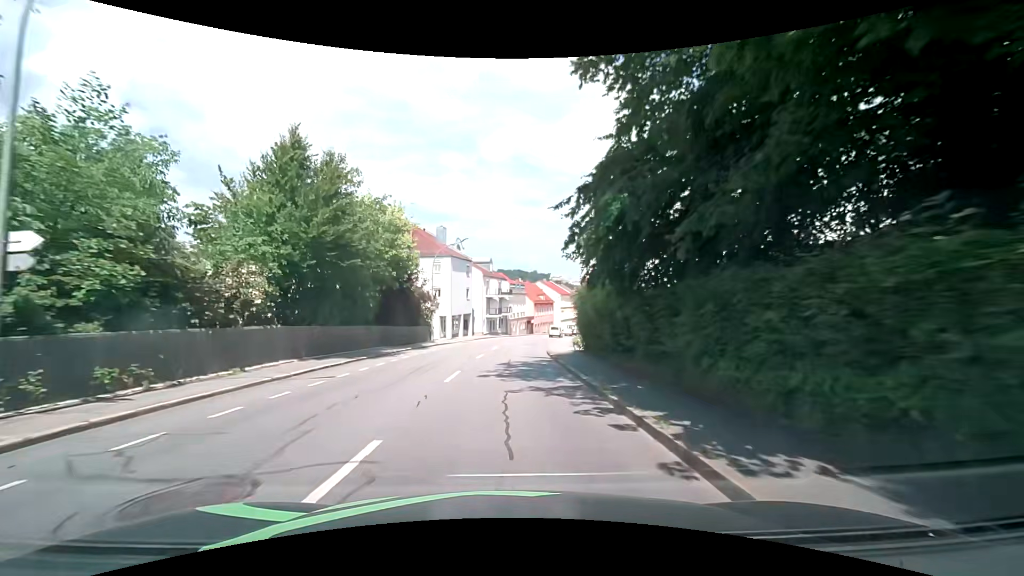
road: tertiary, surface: asphalt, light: Day
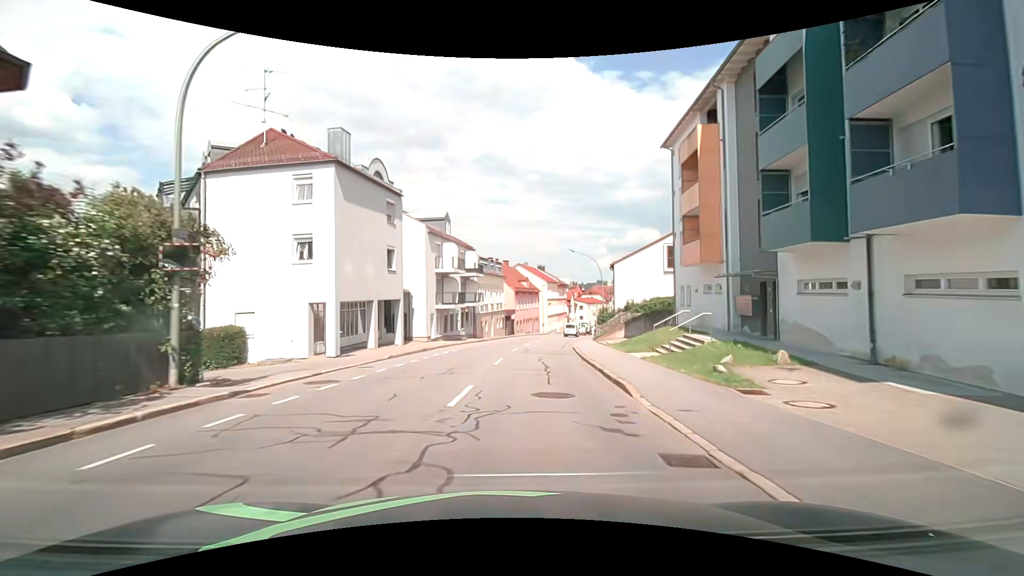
(+0.6, +30.5) m; +3°
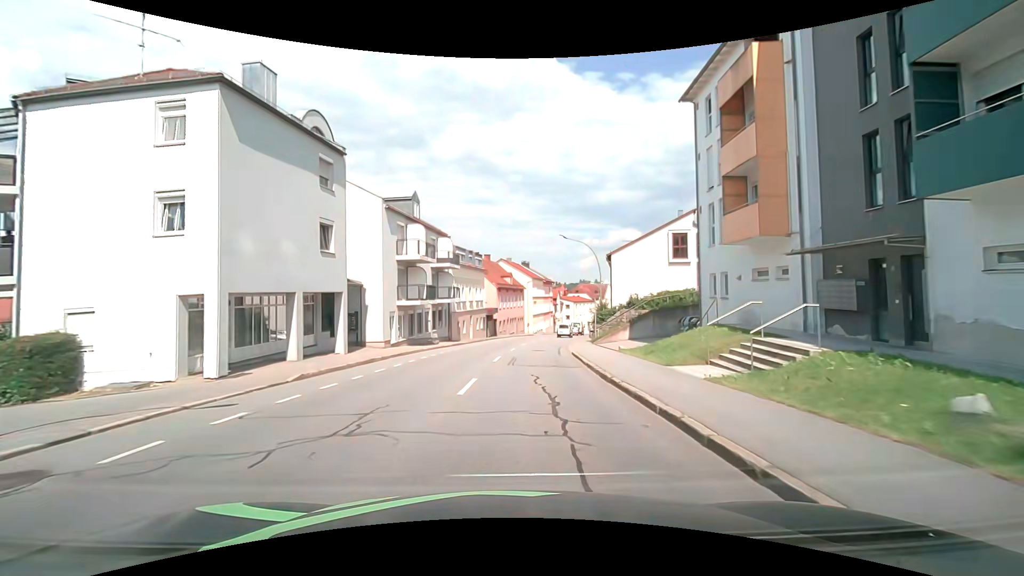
(+0.2, +7.6) m; +3°
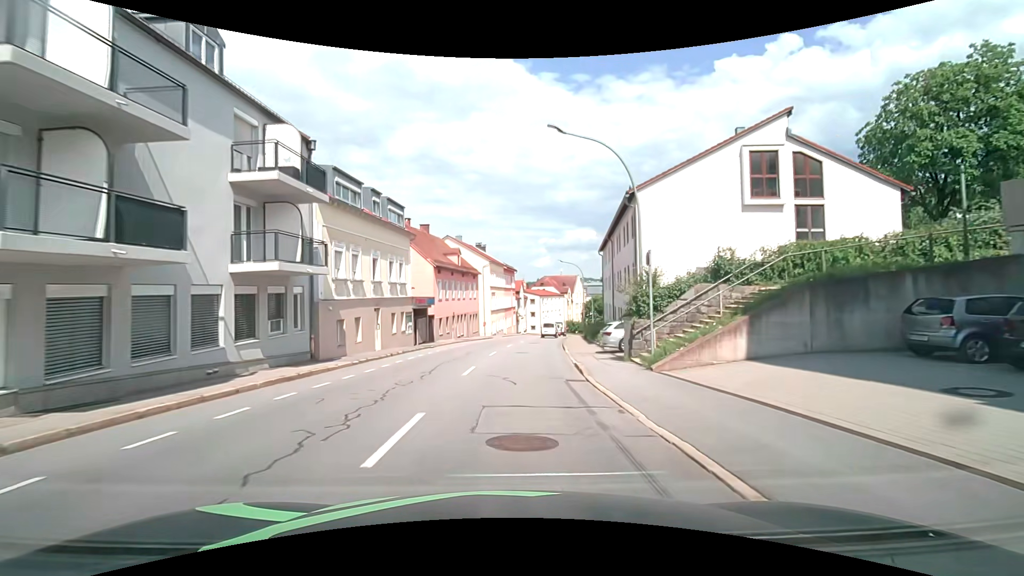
(+1.0, +22.8) m; +4°
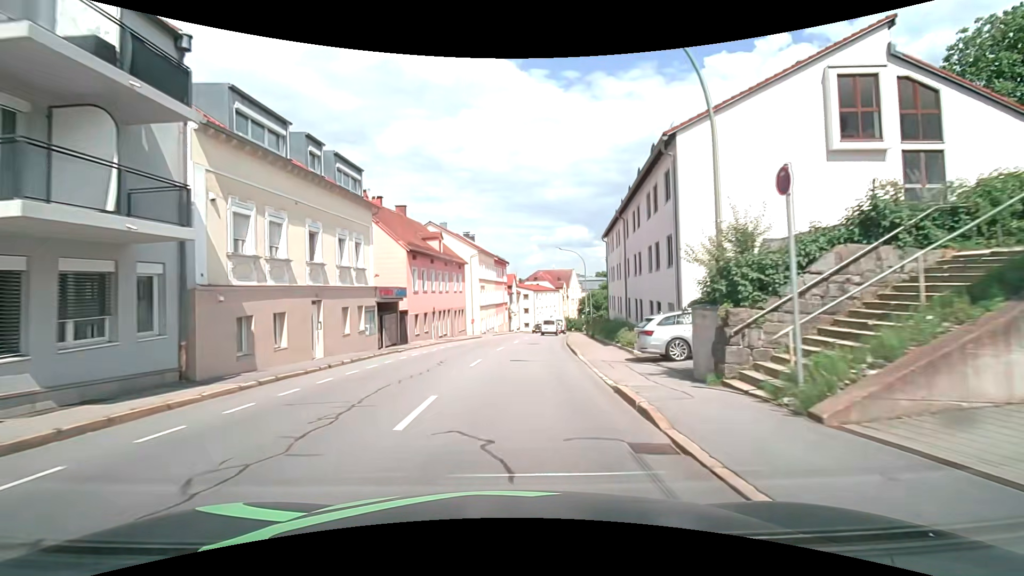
(+0.1, +7.6) m; +1°
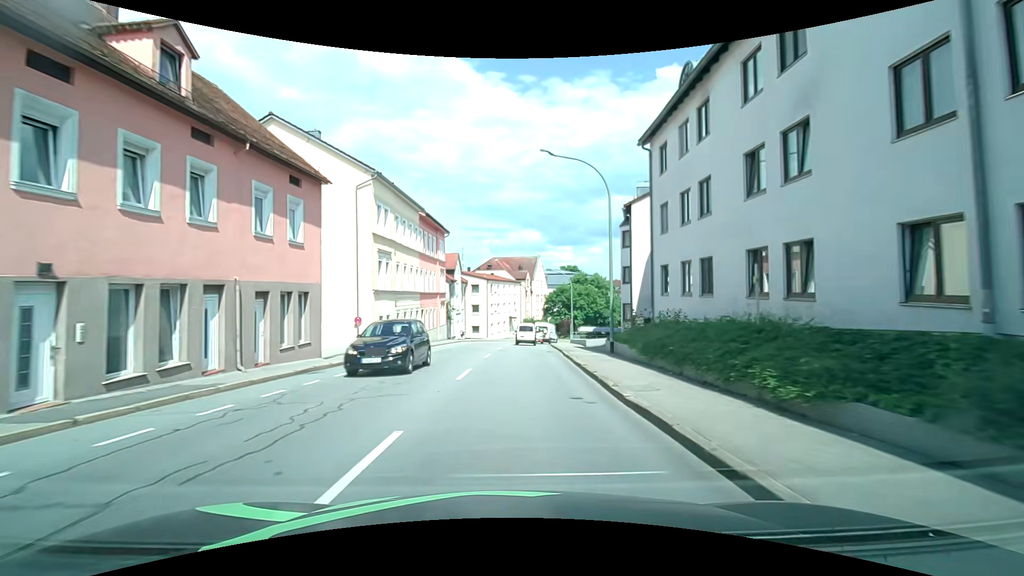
(+1.4, +29.7) m; +5°
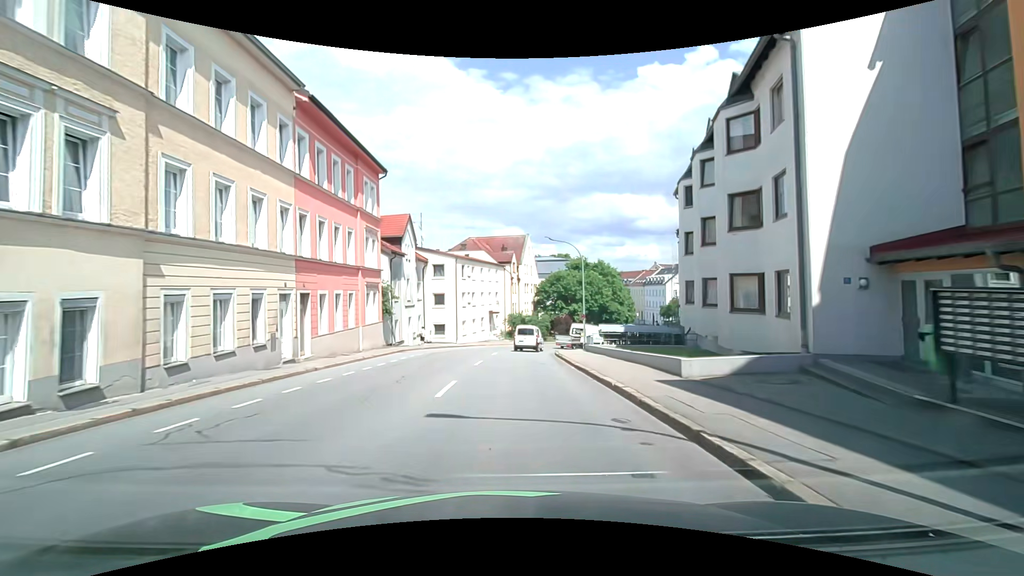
(+0.5, +20.8) m; +2°
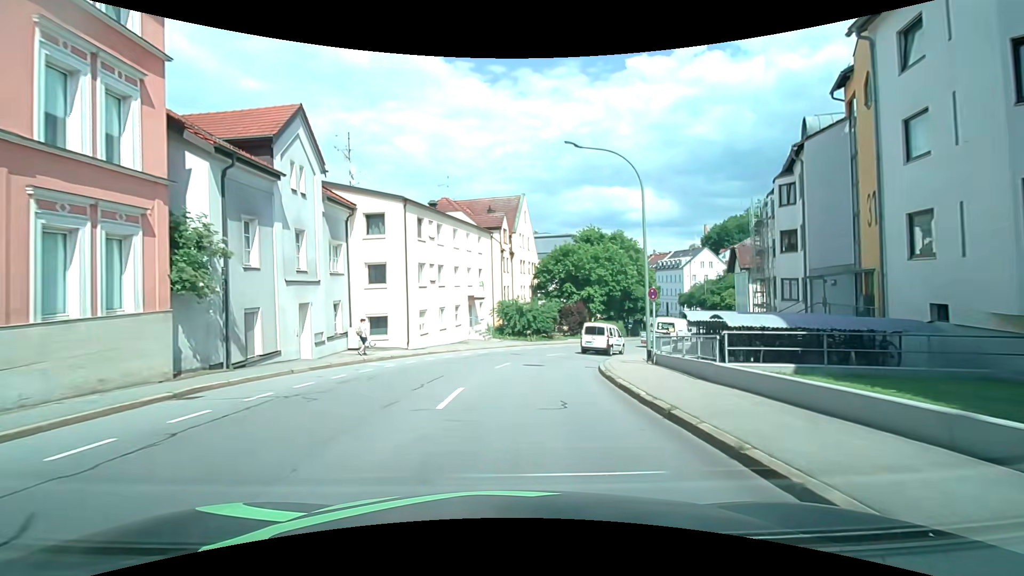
(+0.1, +19.3) m; +1°
